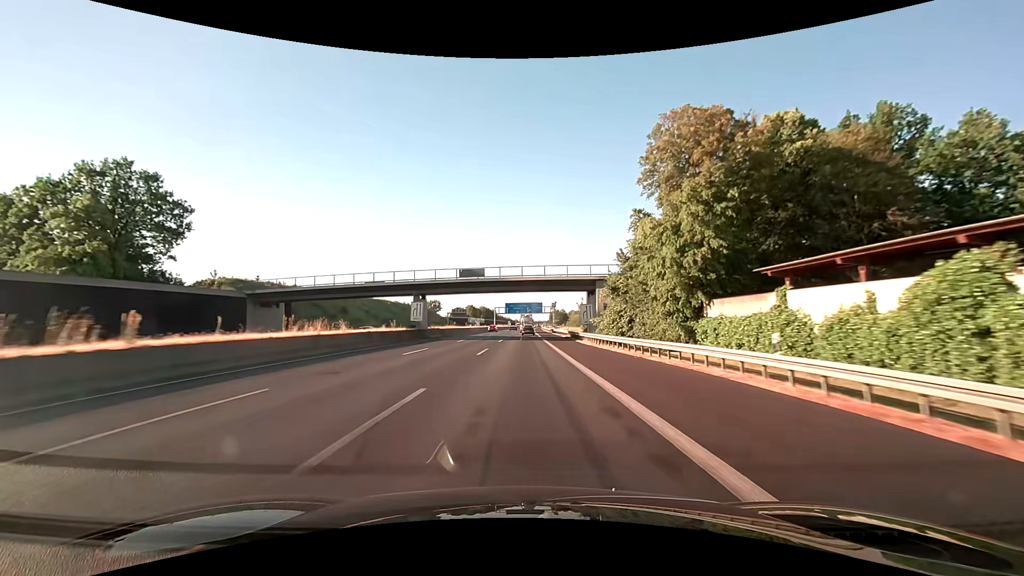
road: motorway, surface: asphalt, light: Day
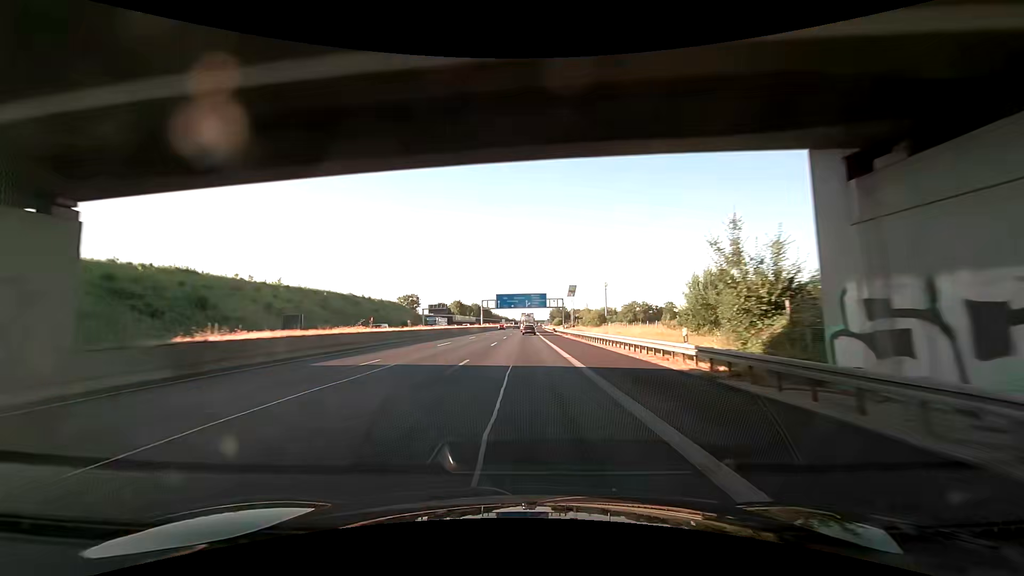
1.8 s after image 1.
(+0.2, +46.7) m; 0°
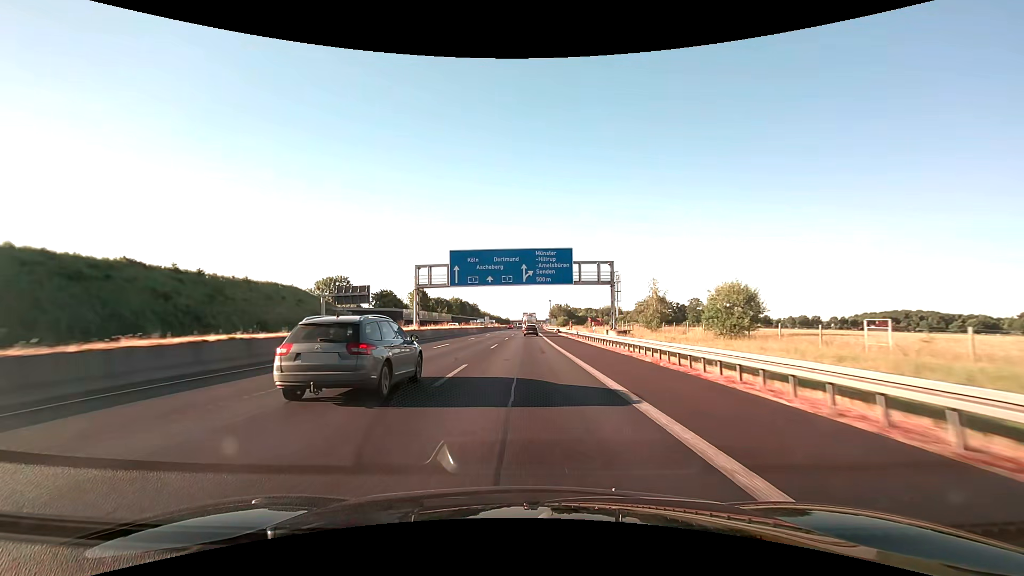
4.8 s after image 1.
(+0.2, +76.6) m; 0°
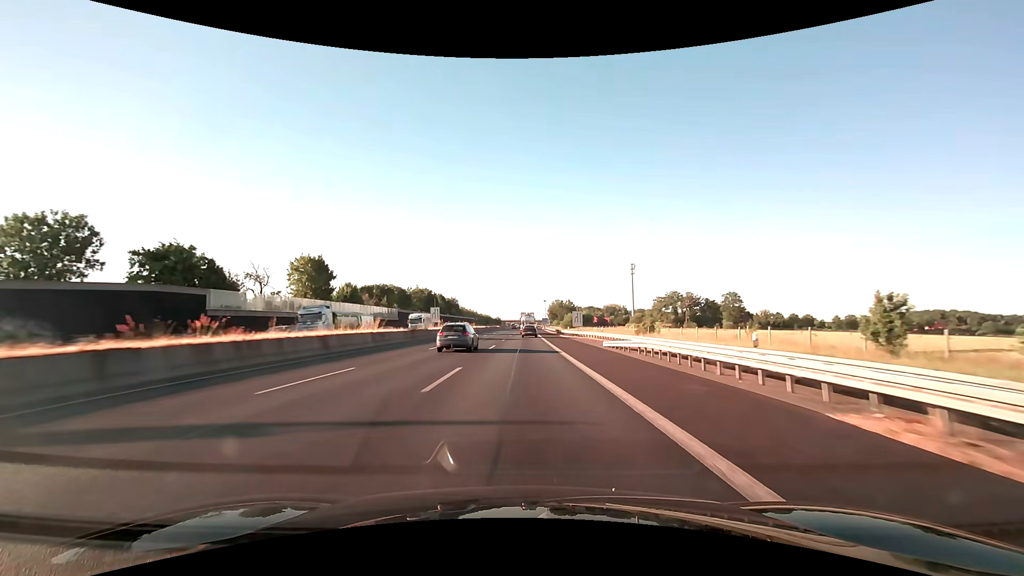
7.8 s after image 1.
(+0.8, +74.7) m; +1°
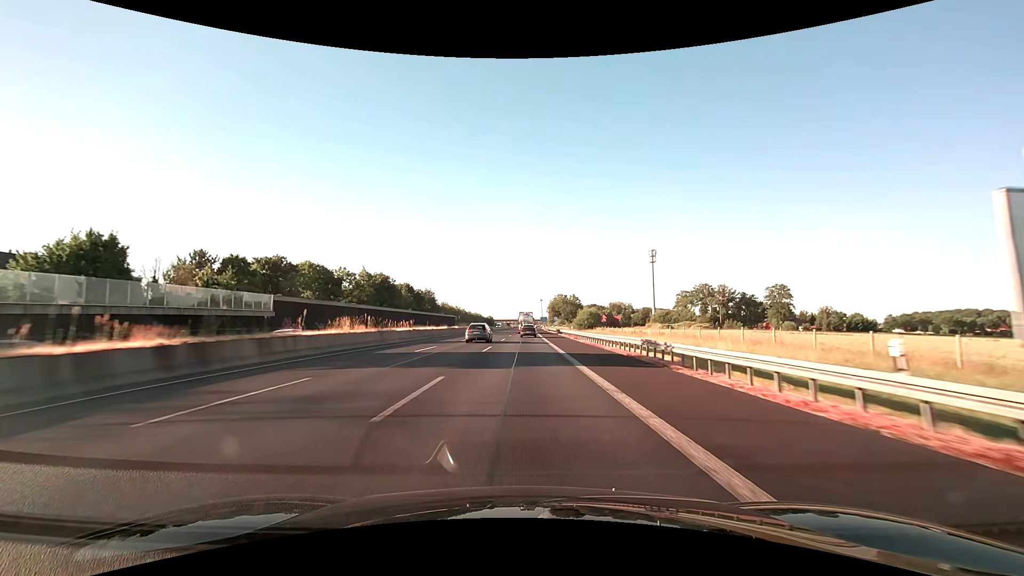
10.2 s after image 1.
(+0.2, +58.3) m; 0°
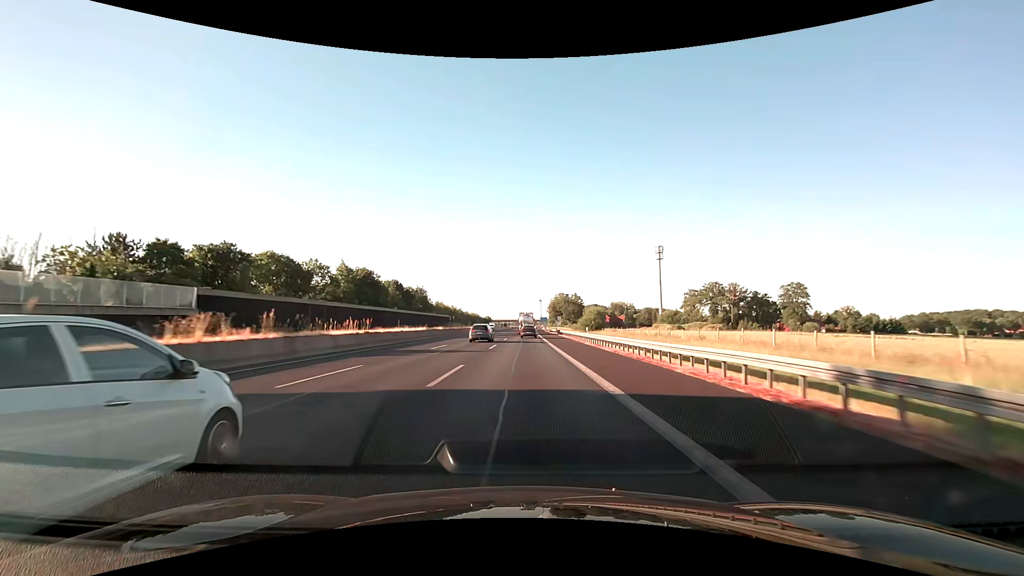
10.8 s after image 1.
(0.0, +14.4) m; 0°
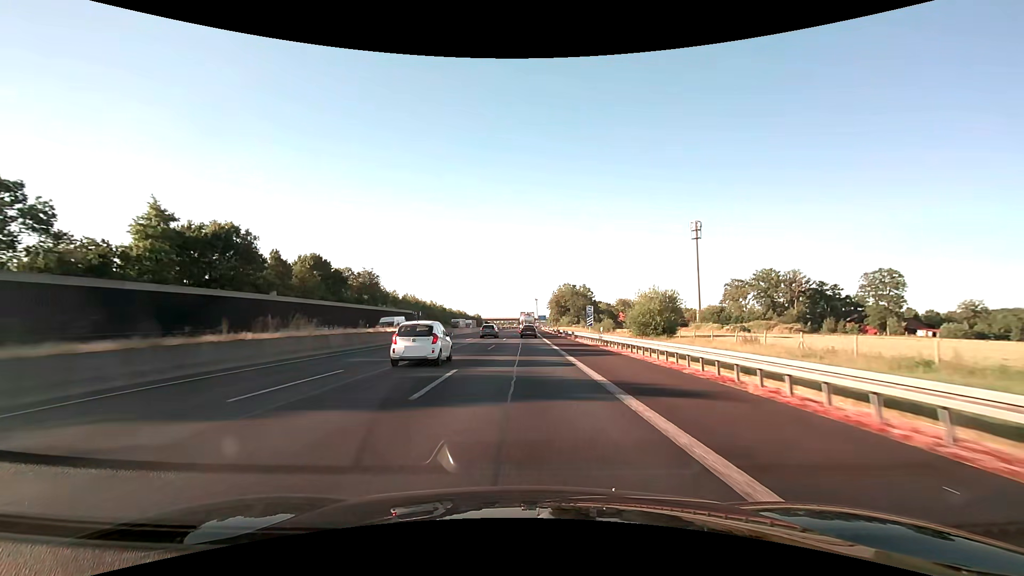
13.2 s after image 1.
(+0.3, +57.0) m; 0°
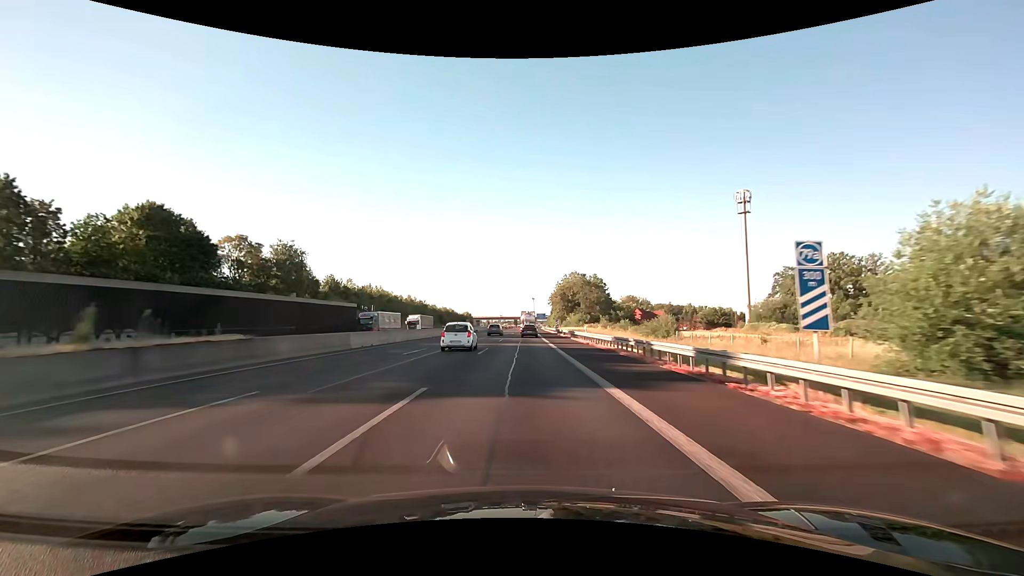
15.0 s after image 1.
(+0.2, +42.4) m; +1°
(0, +10) (0, +20) (0, +30) (0, +40) (0, +50) (0, +60) (0, +70) (0, +80) (0, +90) (0, +100) m
